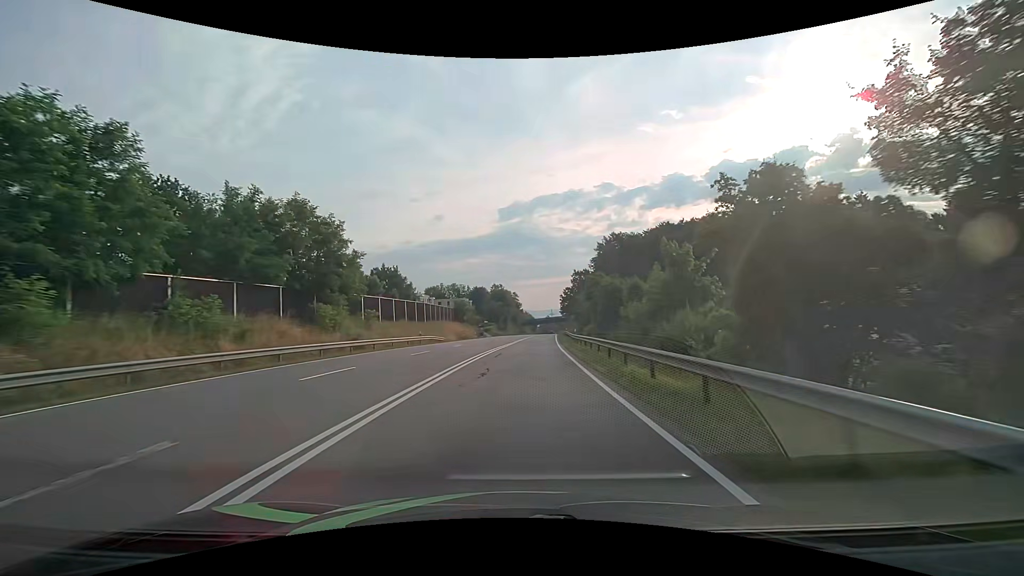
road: secondary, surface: asphalt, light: Day
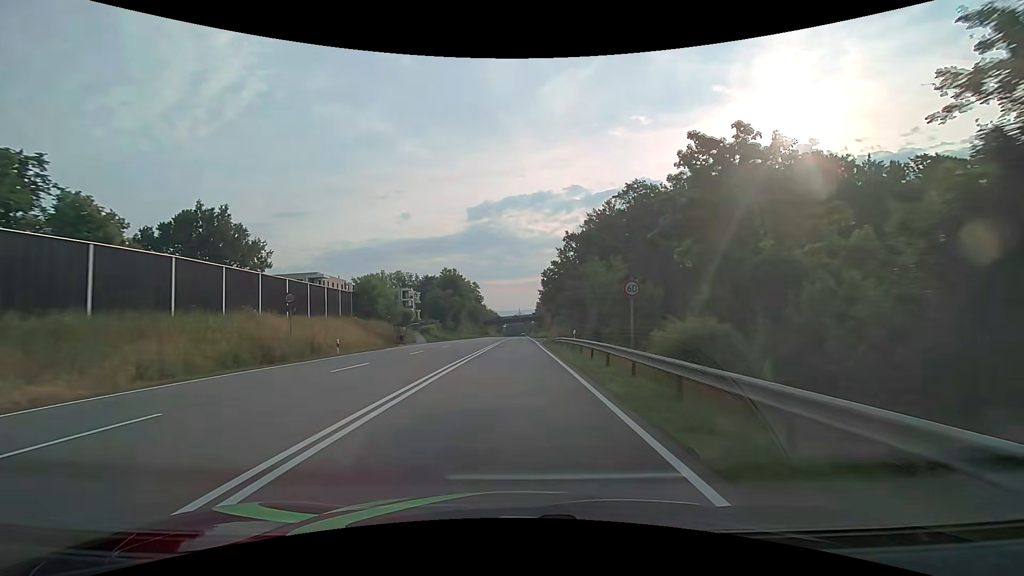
(+1.9, +47.4) m; +4°
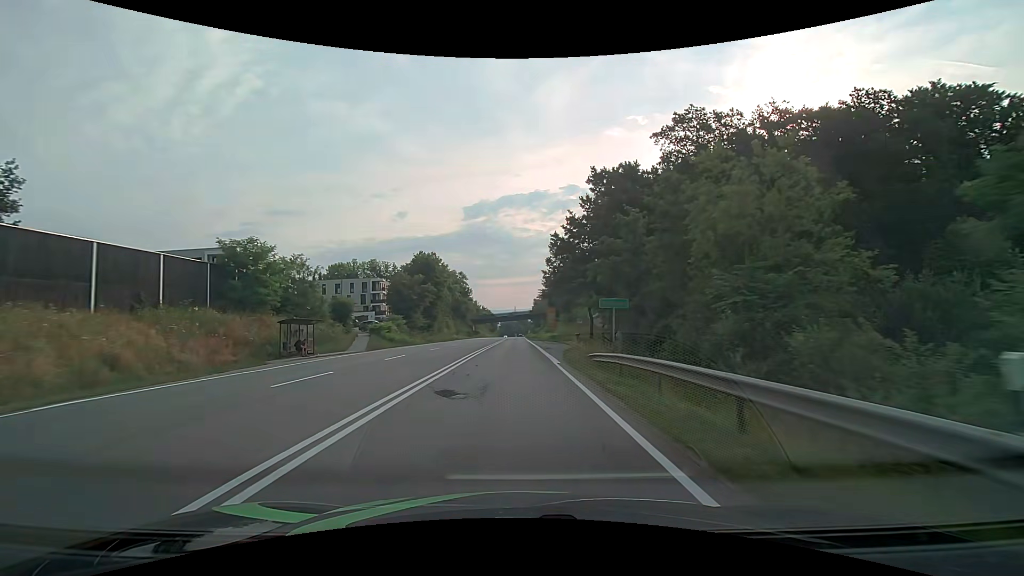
(0.0, +27.1) m; 0°
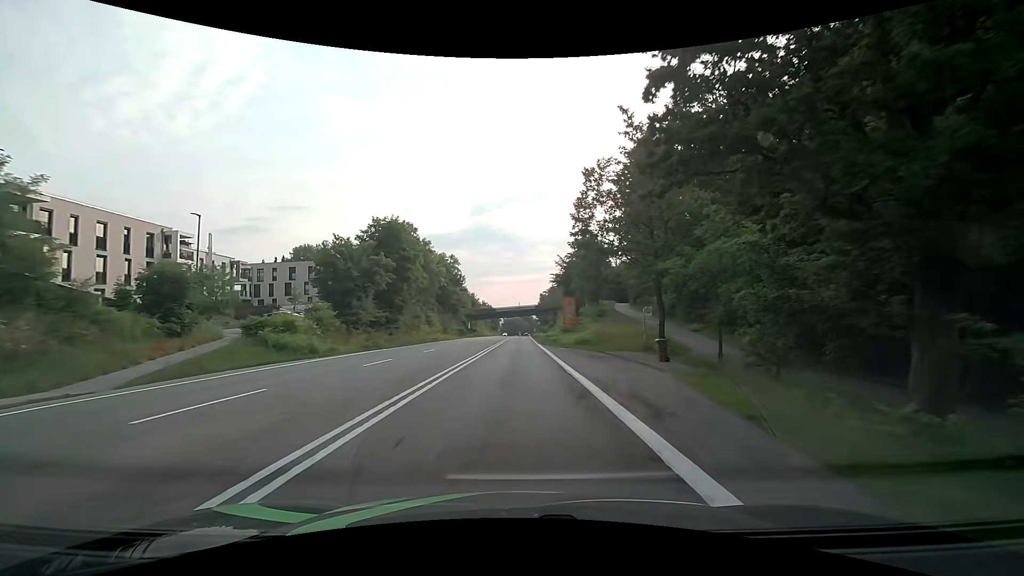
(-0.1, +27.5) m; -1°
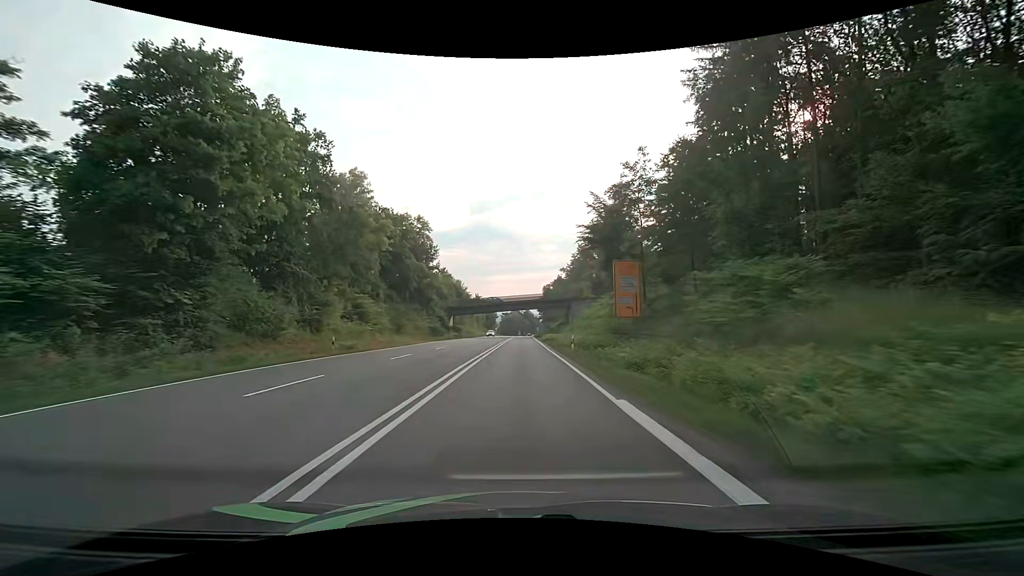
(-0.1, +36.8) m; 0°
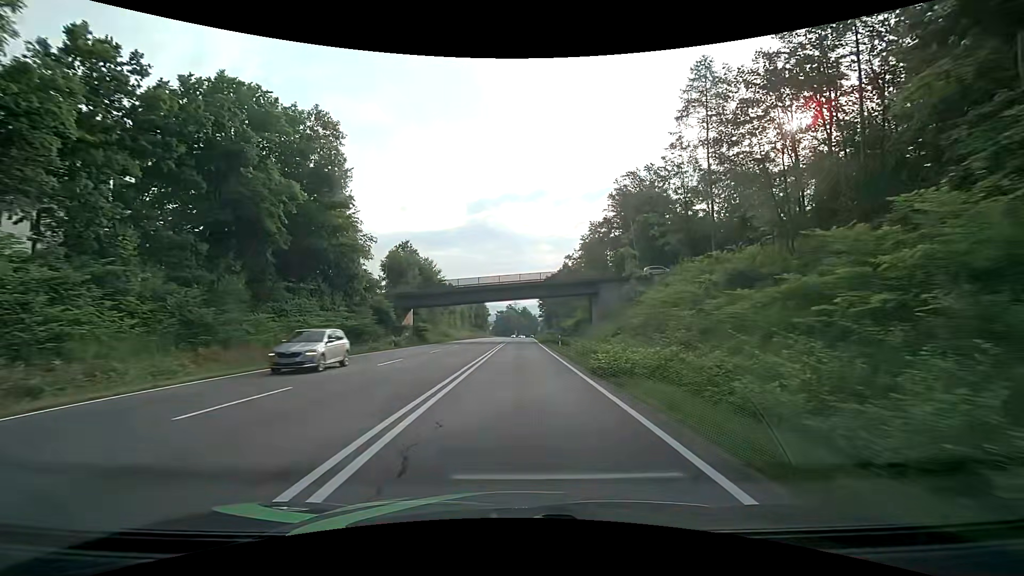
(+0.2, +36.7) m; +1°
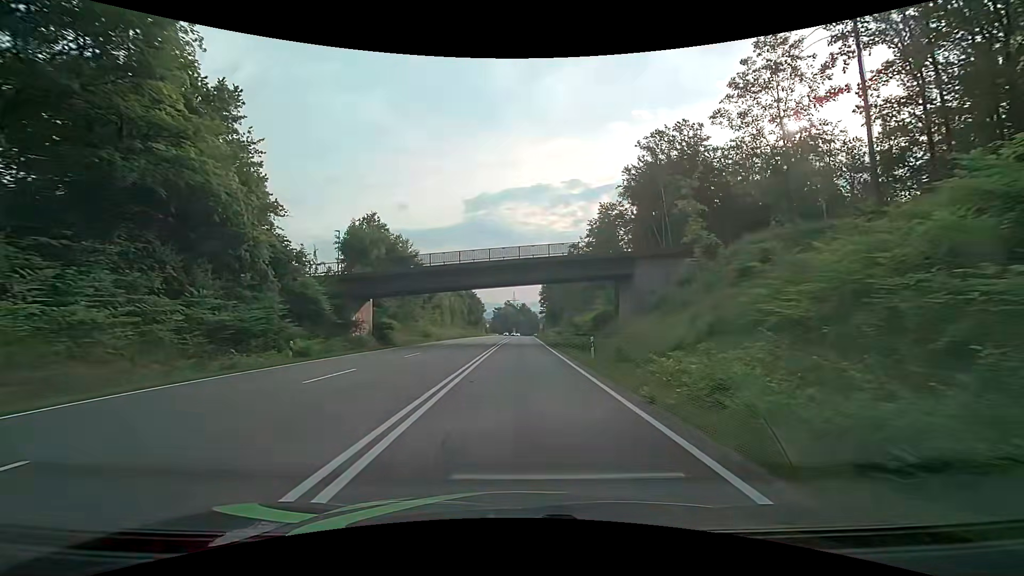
(-0.1, +18.4) m; 0°
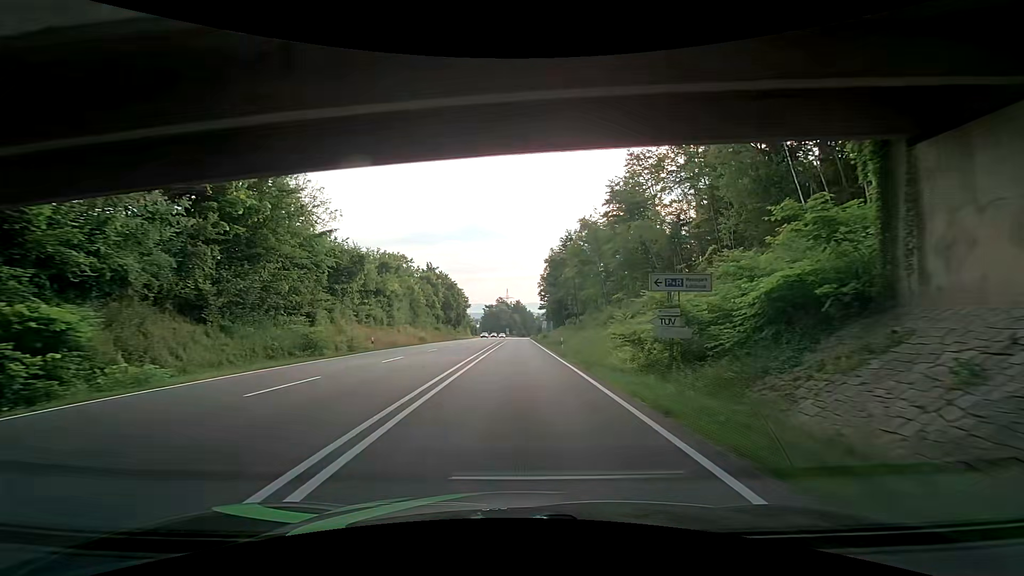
(+0.2, +36.8) m; +1°
